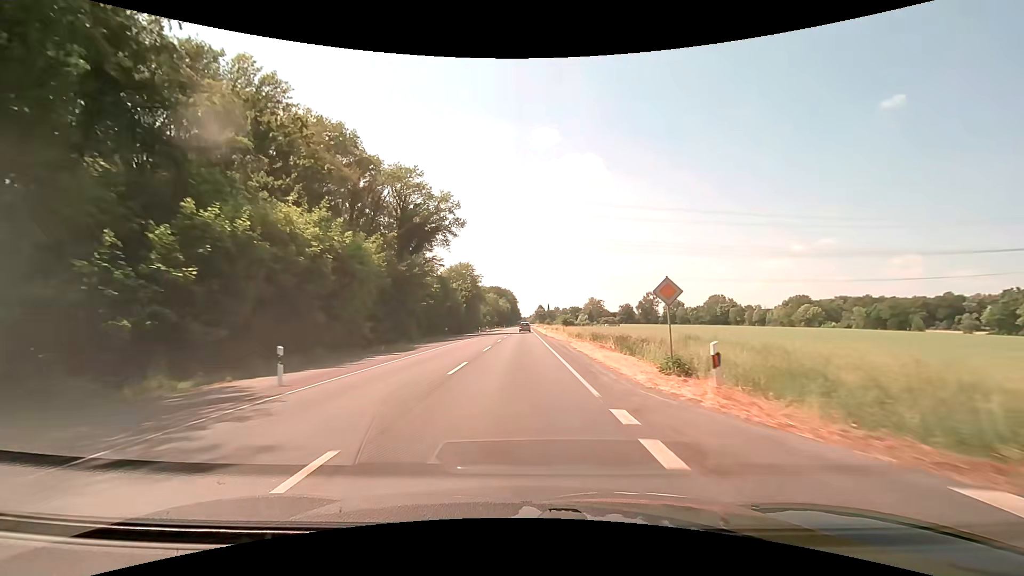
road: secondary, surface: asphalt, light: Day
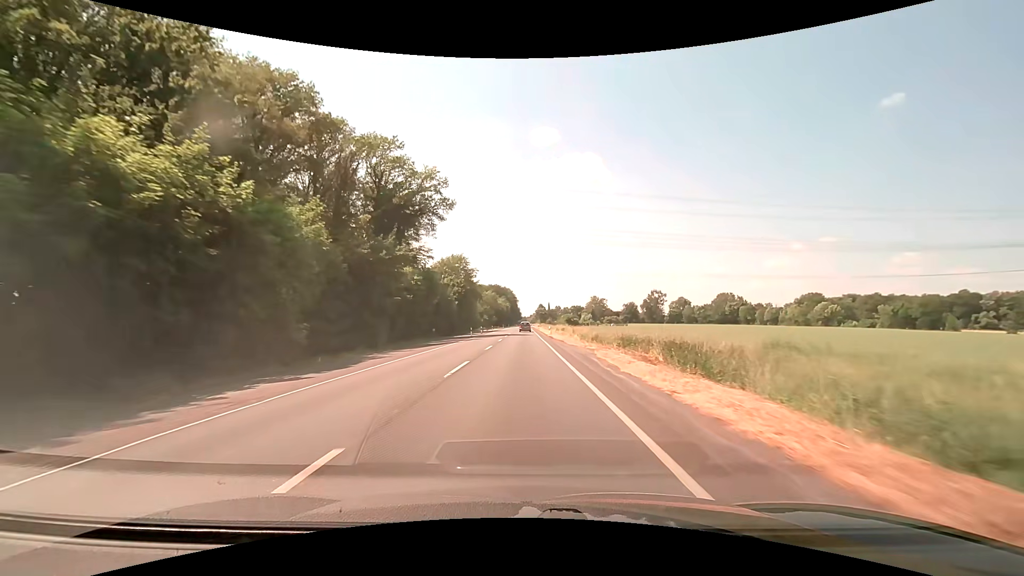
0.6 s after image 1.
(0.0, +11.9) m; 0°
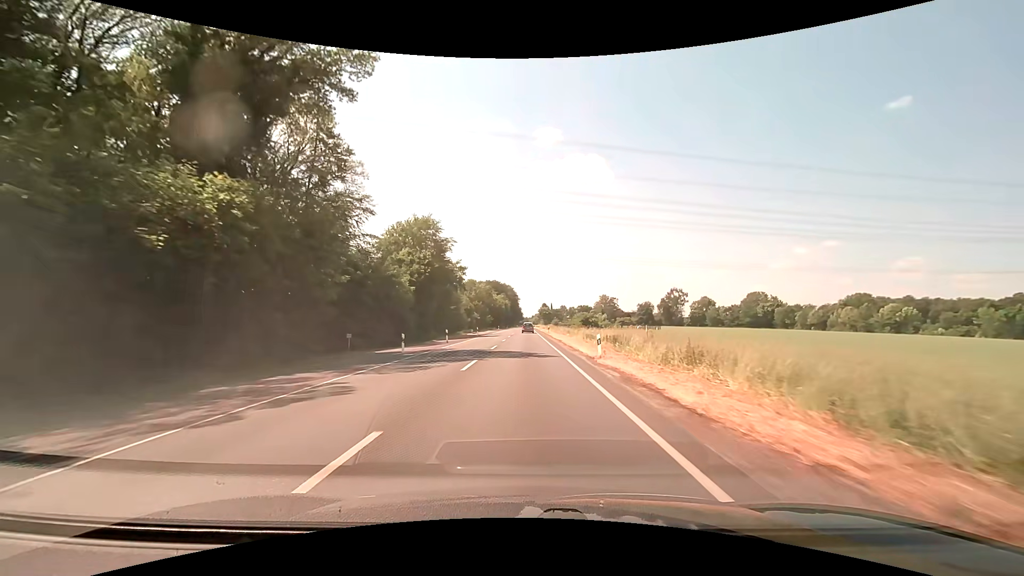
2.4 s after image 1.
(-0.2, +35.3) m; 0°
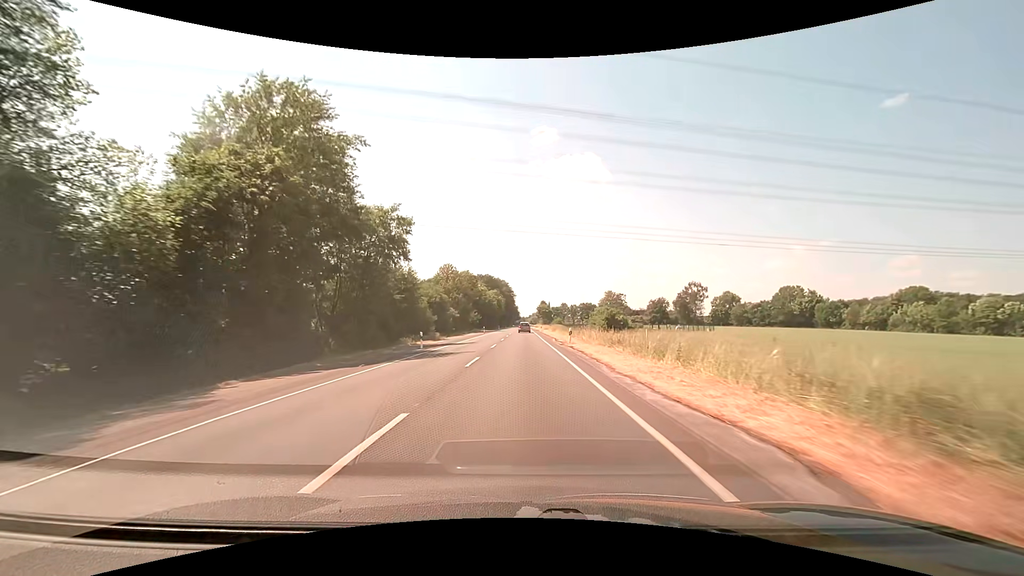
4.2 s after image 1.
(+0.2, +34.8) m; 0°
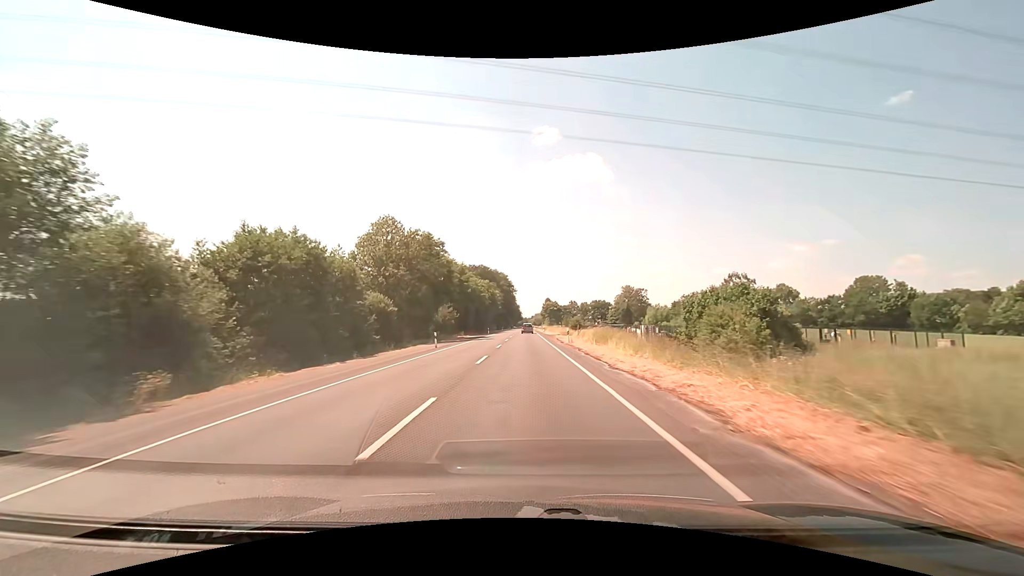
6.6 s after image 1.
(-0.1, +46.5) m; 0°
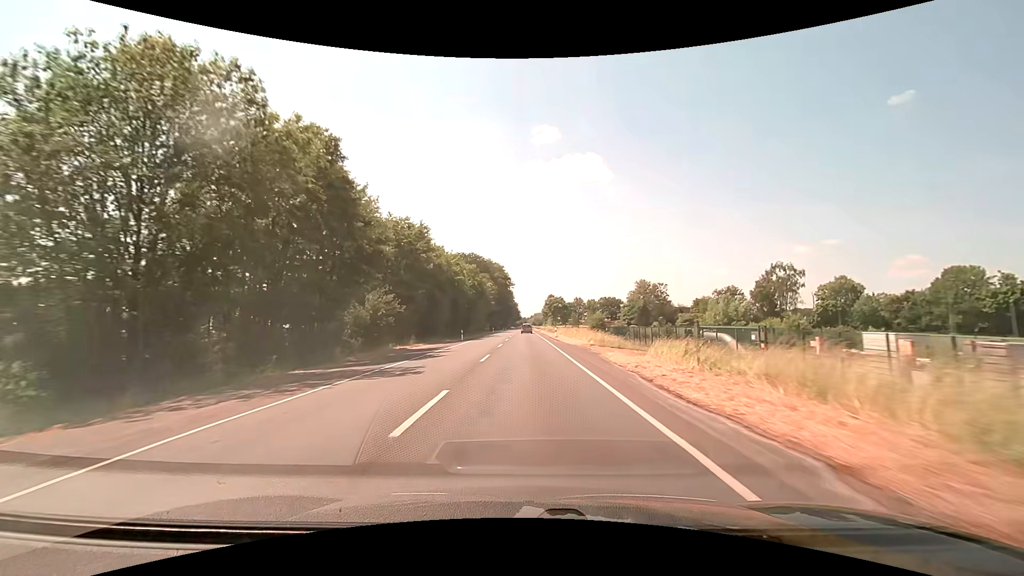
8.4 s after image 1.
(0.0, +35.2) m; 0°
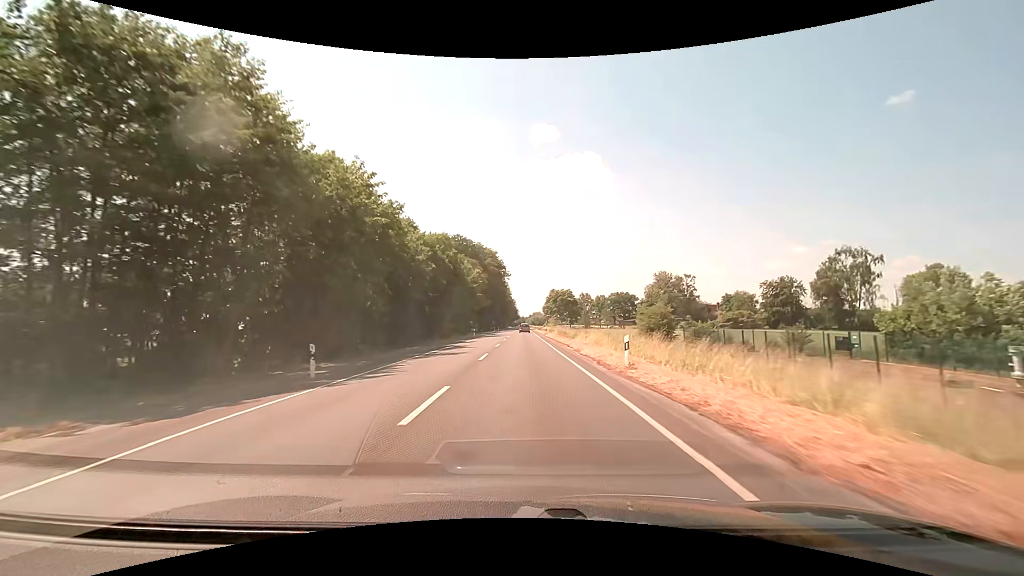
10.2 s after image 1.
(+0.1, +35.5) m; 0°
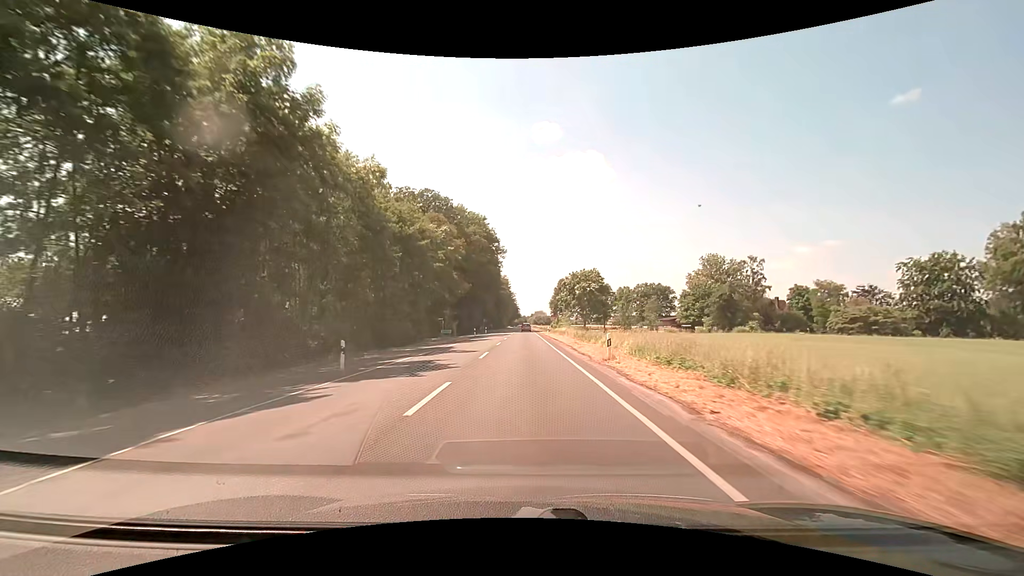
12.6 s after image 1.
(0.0, +47.7) m; 0°
(0, +10) (0, +20) (0, +30) (0, +40) (0, +50) (0, +60) (0, +70) (0, +80) (0, +90) (0, +100) m
